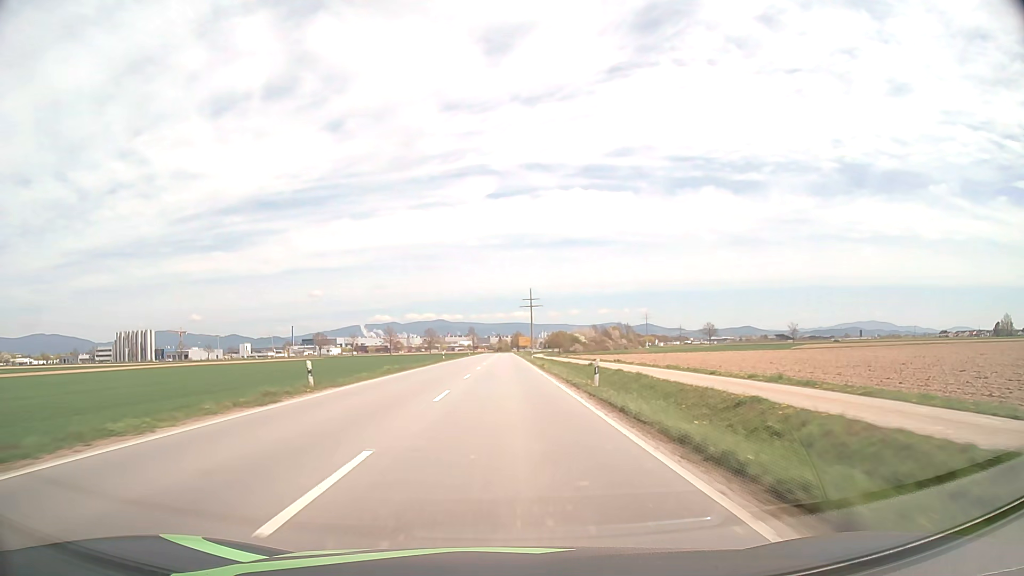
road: tertiary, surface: asphalt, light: Day
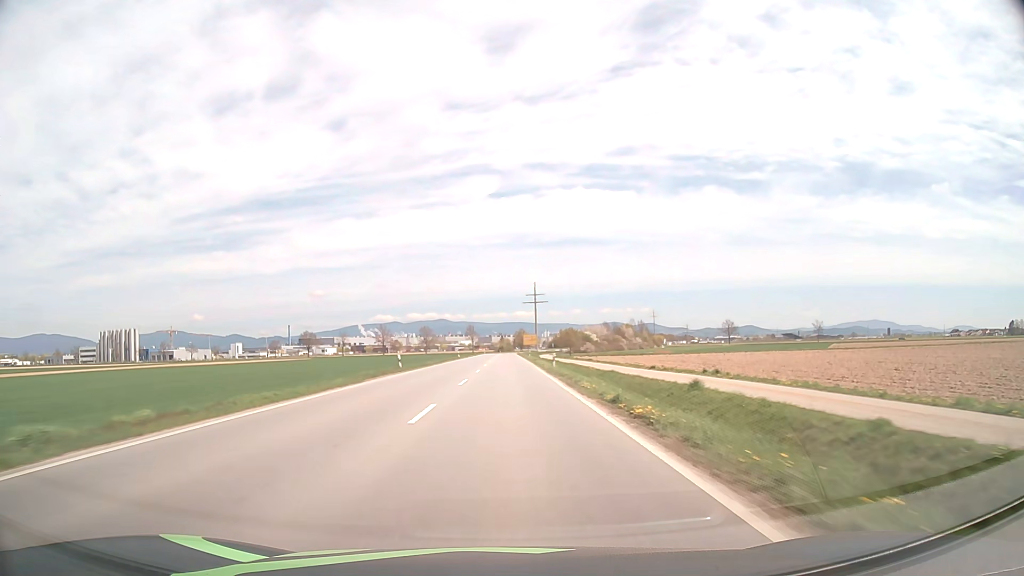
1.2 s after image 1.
(0.0, +29.1) m; 0°
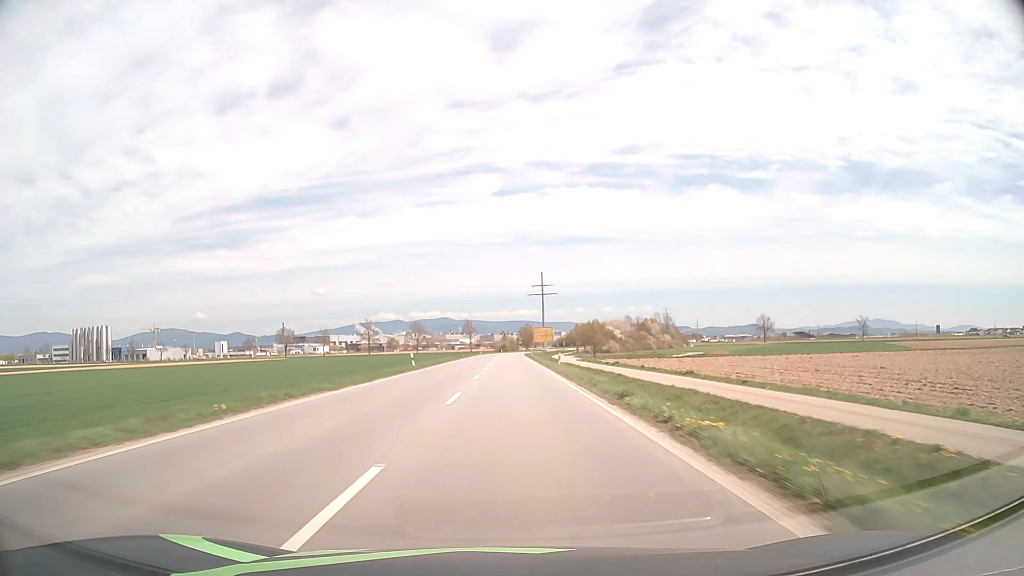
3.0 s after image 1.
(-0.1, +44.6) m; 0°
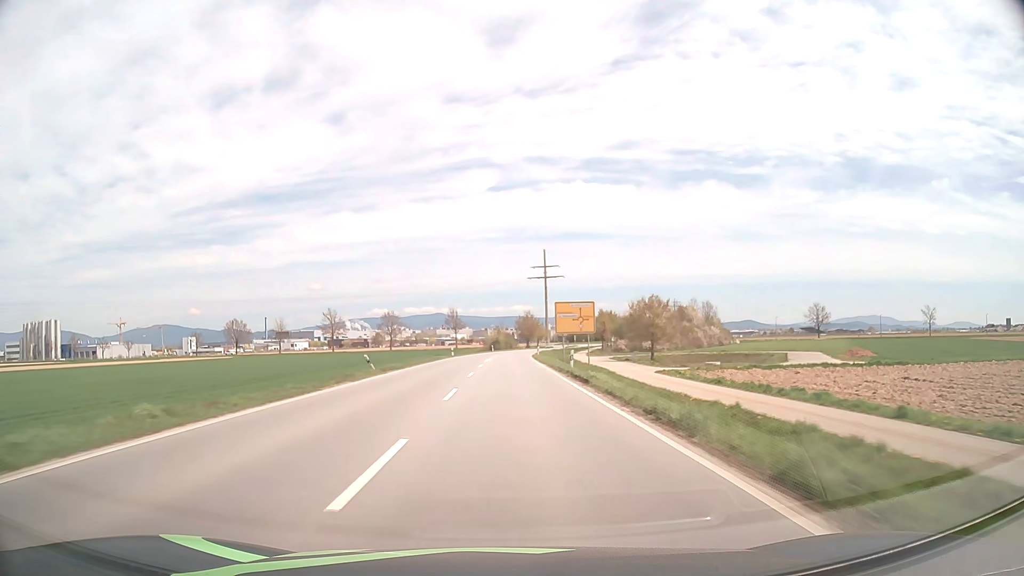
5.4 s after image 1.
(+0.2, +58.0) m; 0°
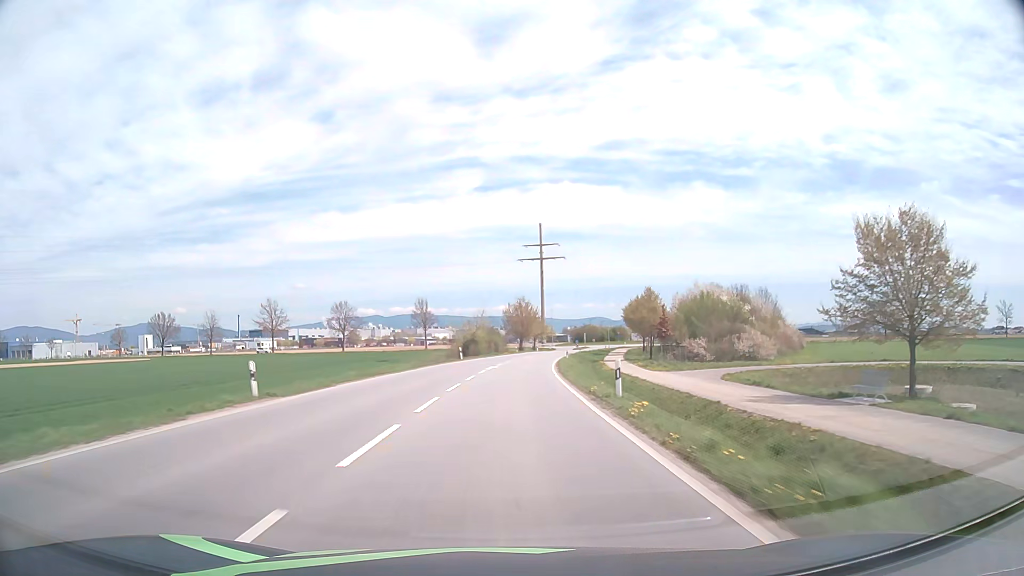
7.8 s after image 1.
(+0.3, +54.3) m; +1°
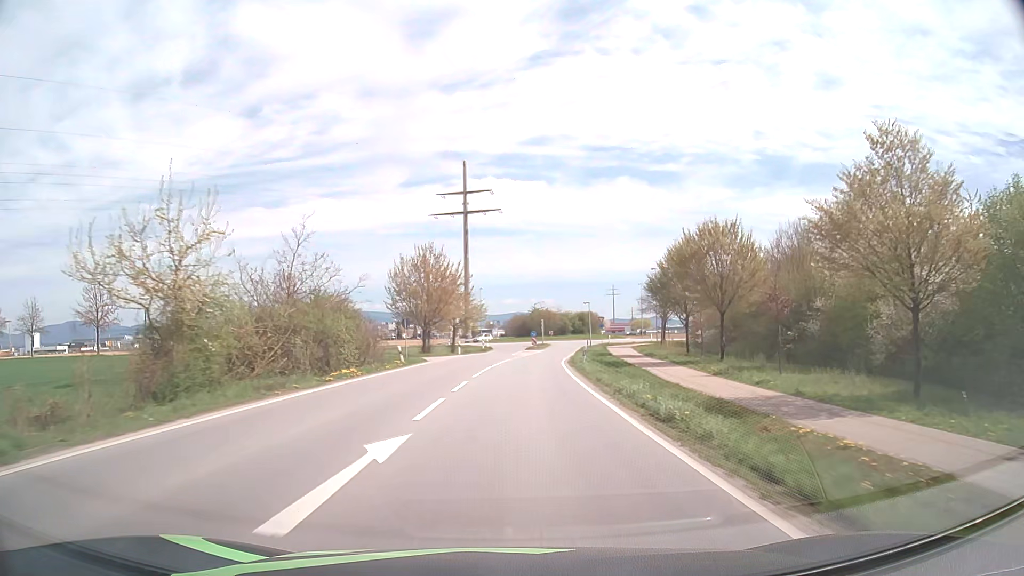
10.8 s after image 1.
(+2.6, +61.6) m; +6°
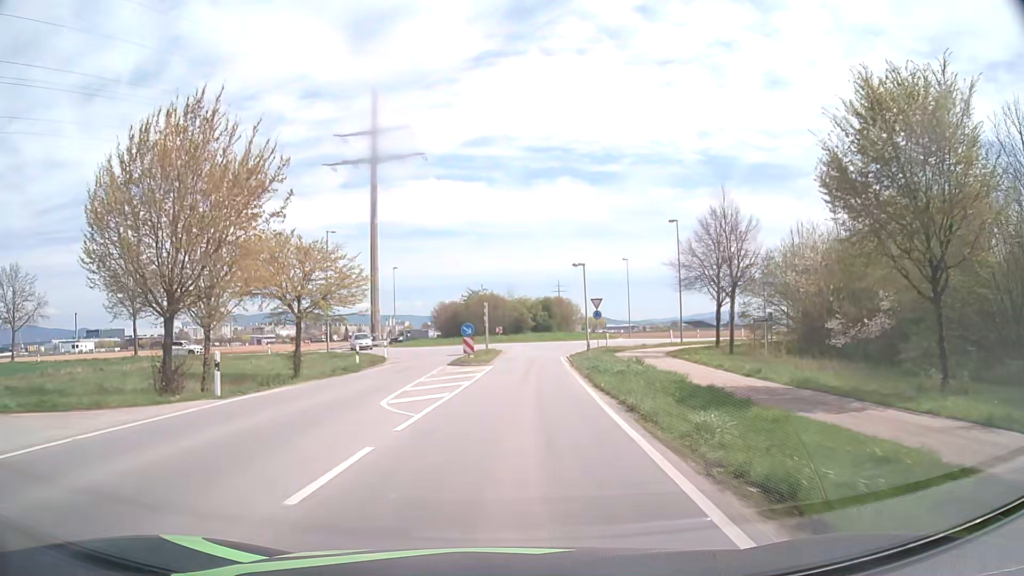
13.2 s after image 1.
(+1.8, +38.4) m; +5°
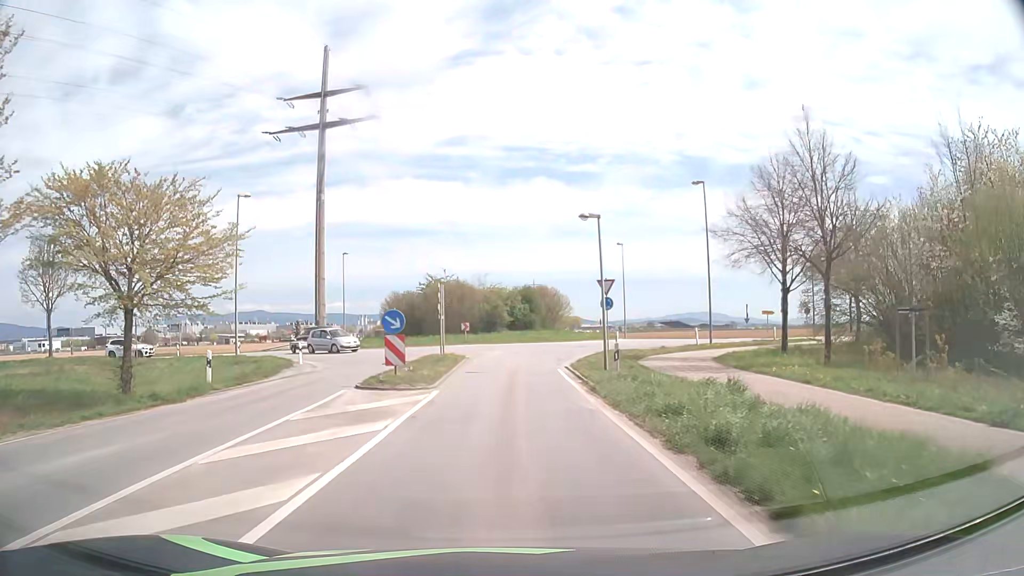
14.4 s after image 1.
(+0.3, +14.1) m; +2°
(0, +10) (0, +20) (+1, +30) (+5, +39) (+10, +48) (+12, +57) (+8, +67) (+4, +76) (+1, +85) (0, +95) m
